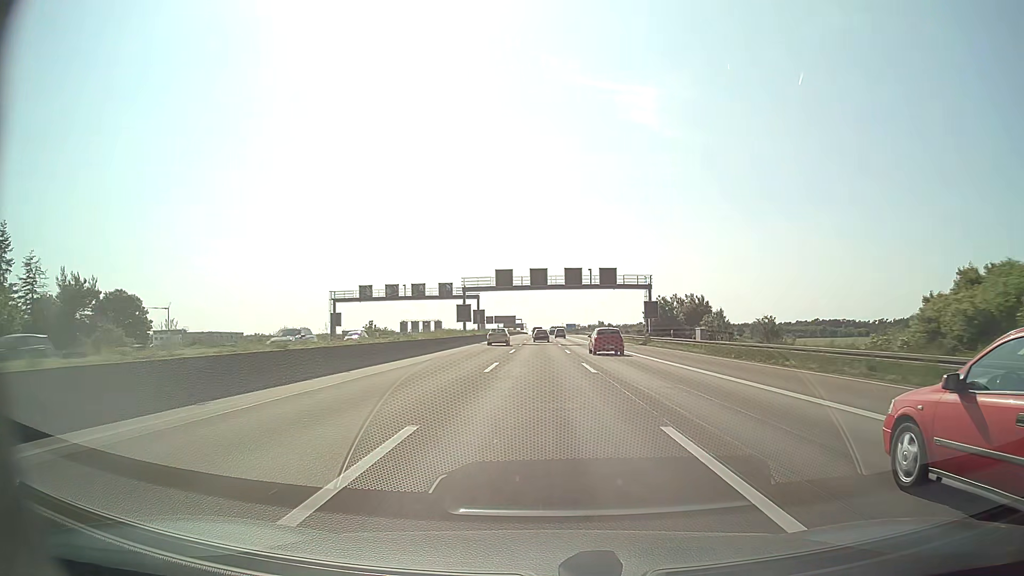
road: motorway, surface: asphalt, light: Day
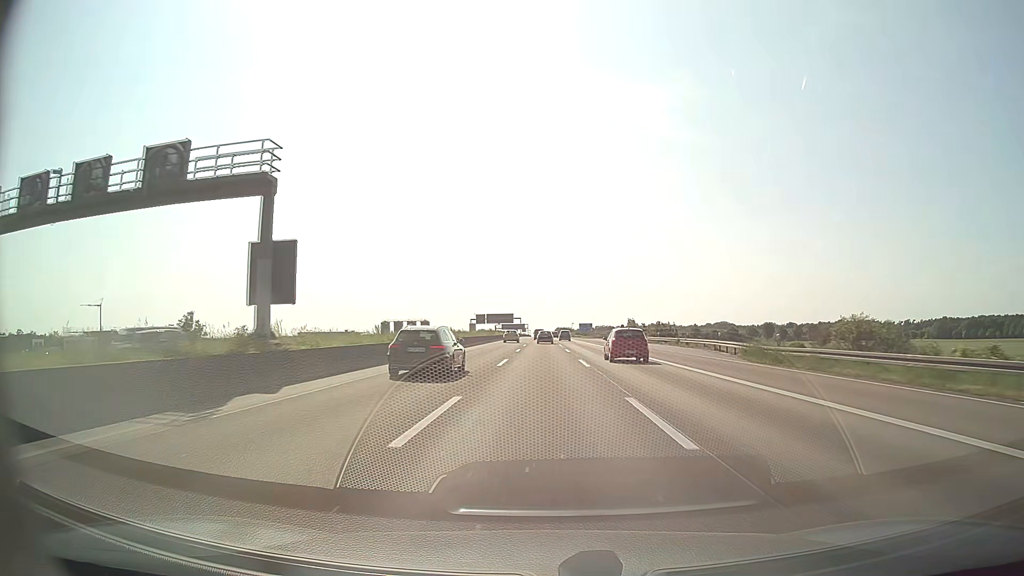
(-0.4, +67.7) m; 0°
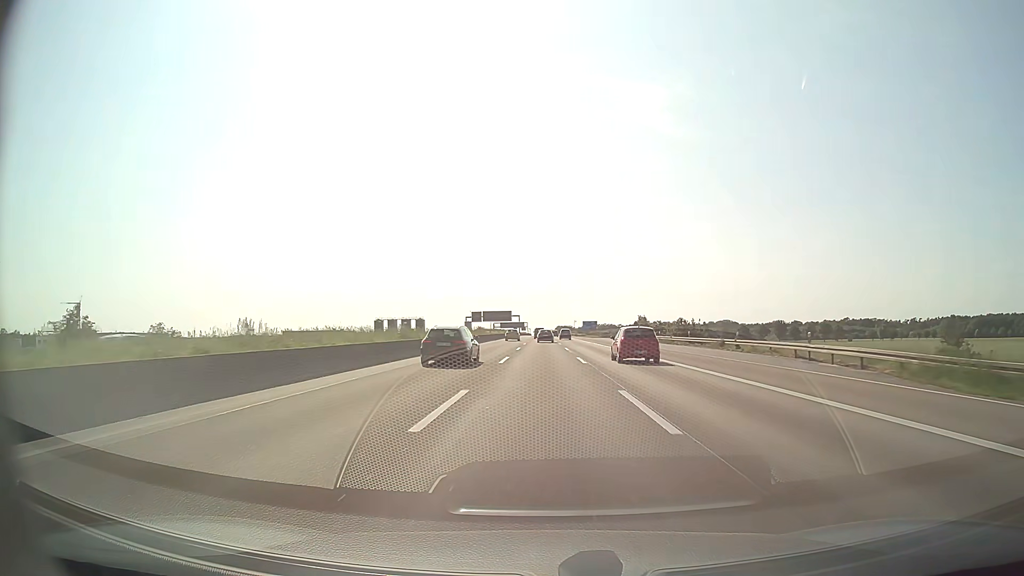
(0.0, +16.9) m; 0°
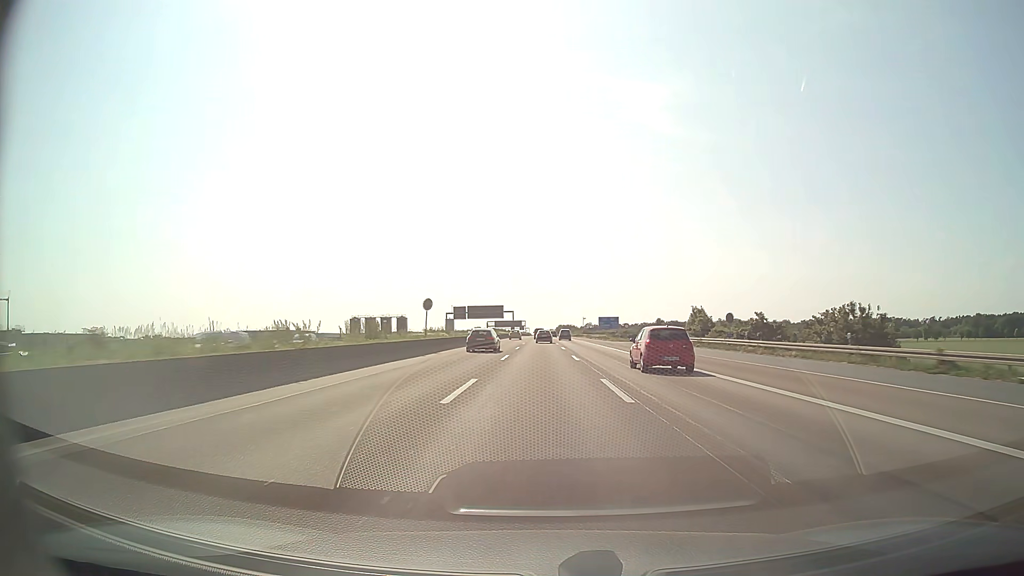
(+0.2, +50.6) m; 0°
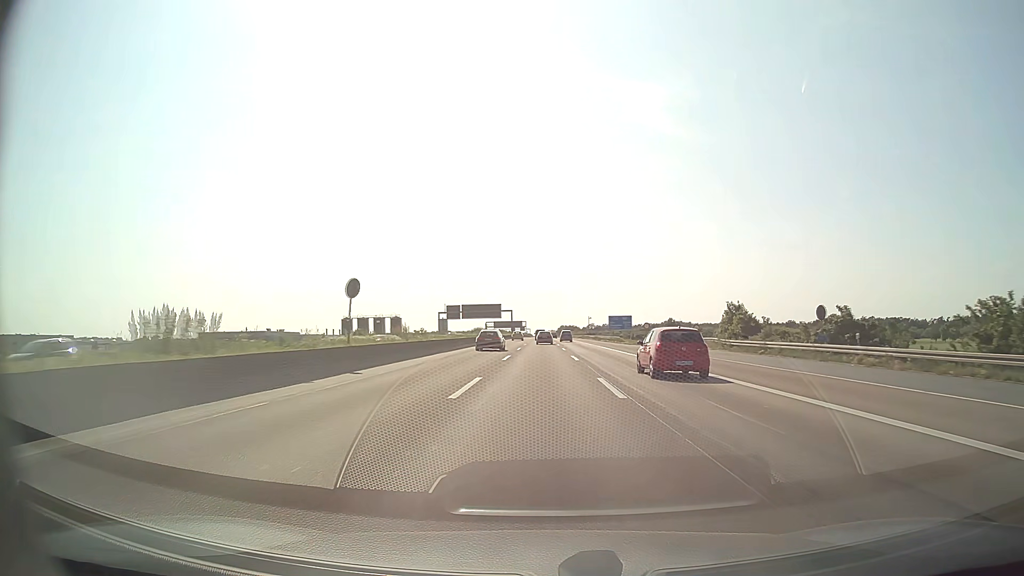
(0.0, +16.8) m; 0°
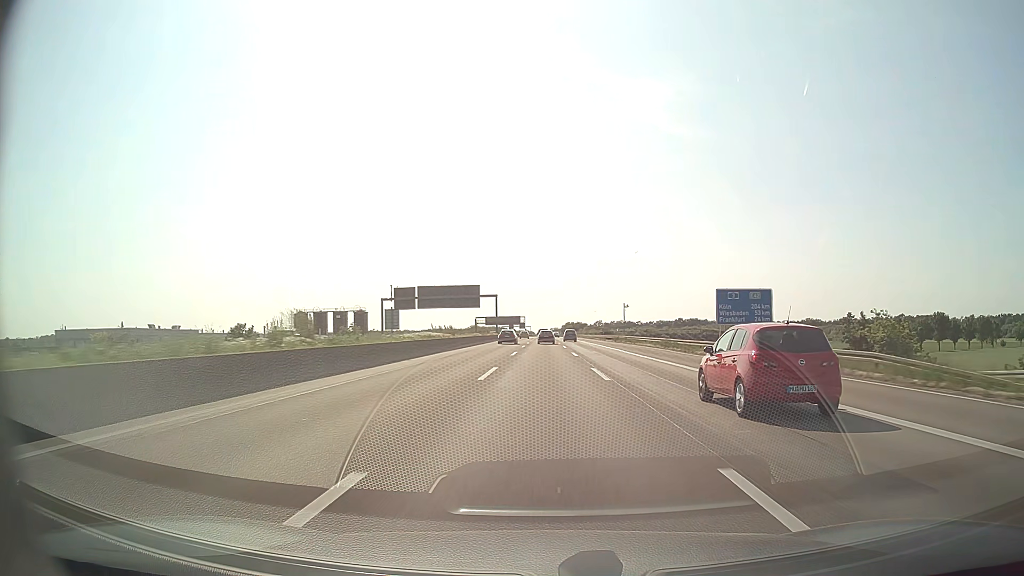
(-0.2, +67.3) m; 0°
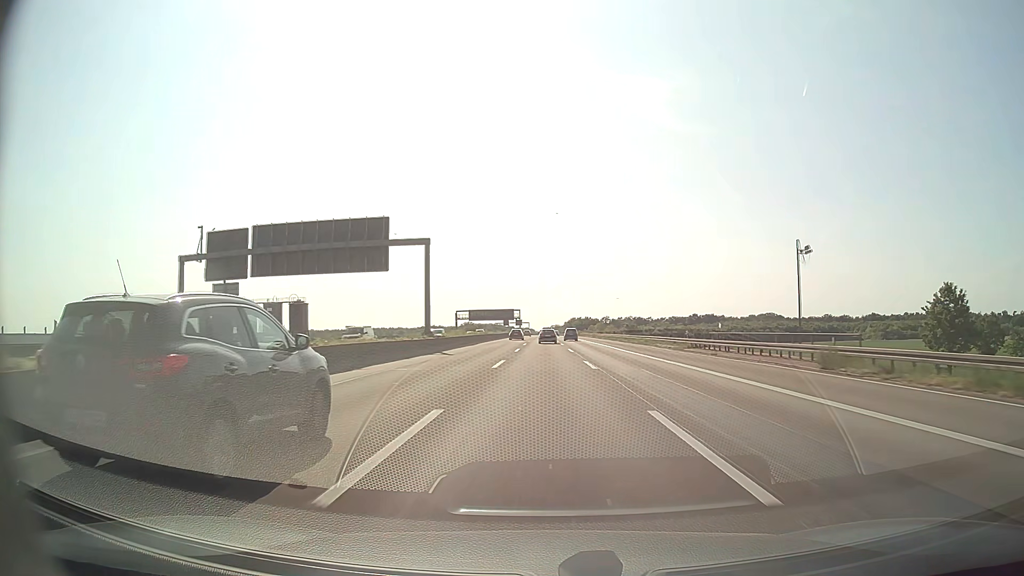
(+0.1, +67.2) m; 0°
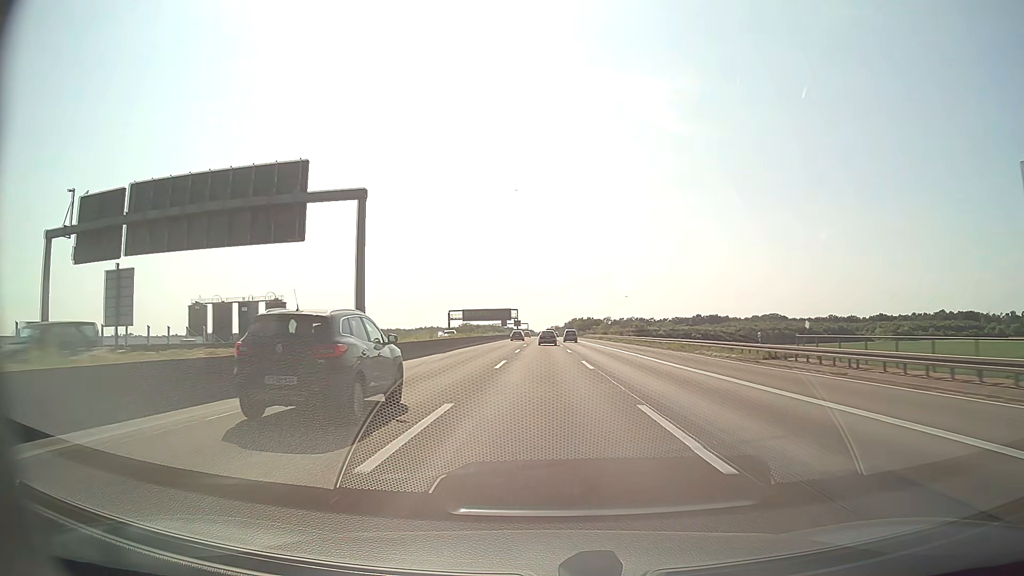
(0.0, +16.7) m; 0°
(0, +10) (0, +20) (0, +30) (0, +40) (0, +50) (0, +60) (0, +70) (0, +80) (0, +90) (0, +100) m
